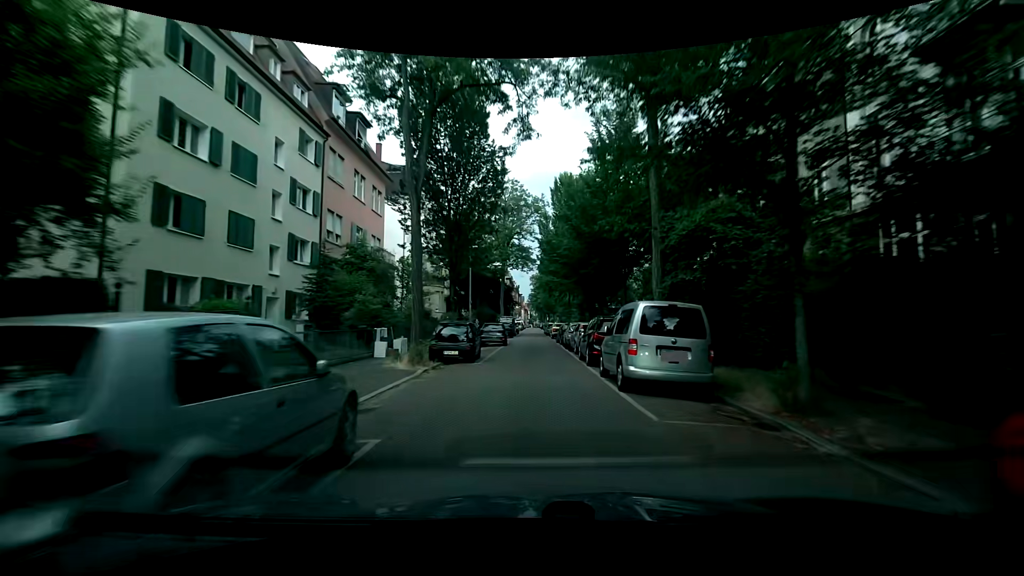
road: residential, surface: asphalt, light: Day
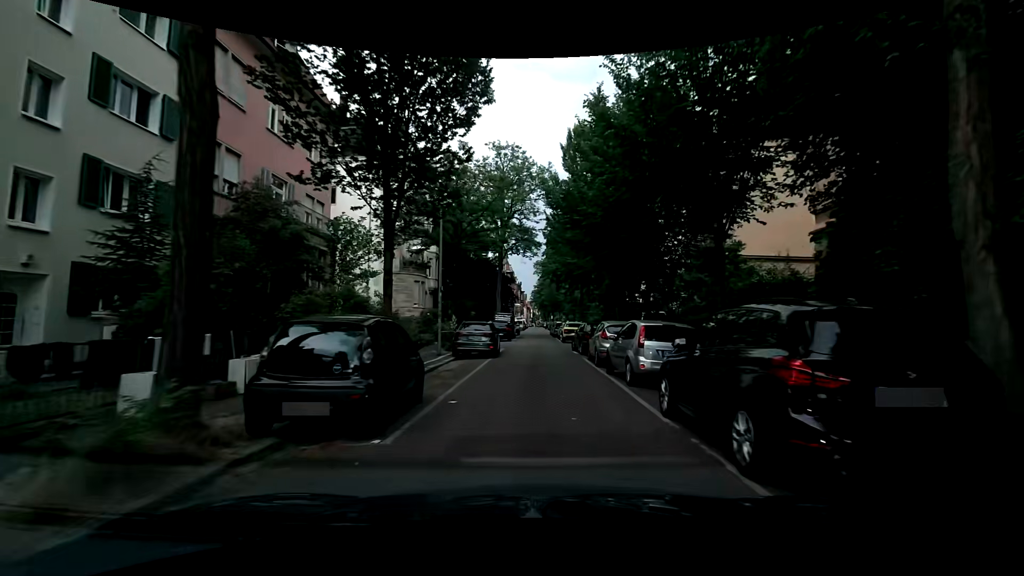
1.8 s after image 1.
(-0.1, +11.4) m; 0°
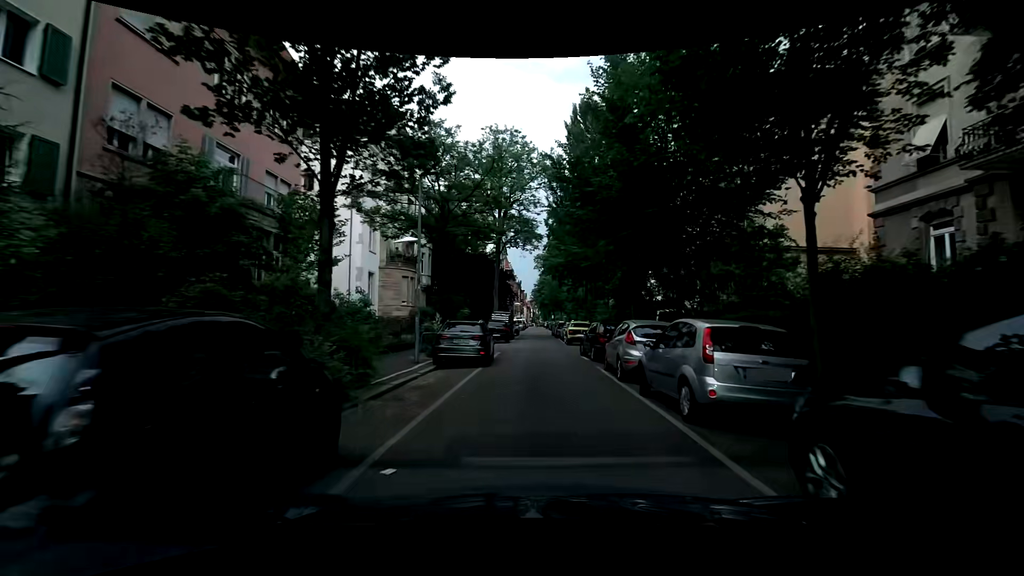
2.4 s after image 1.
(-0.1, +4.0) m; -2°
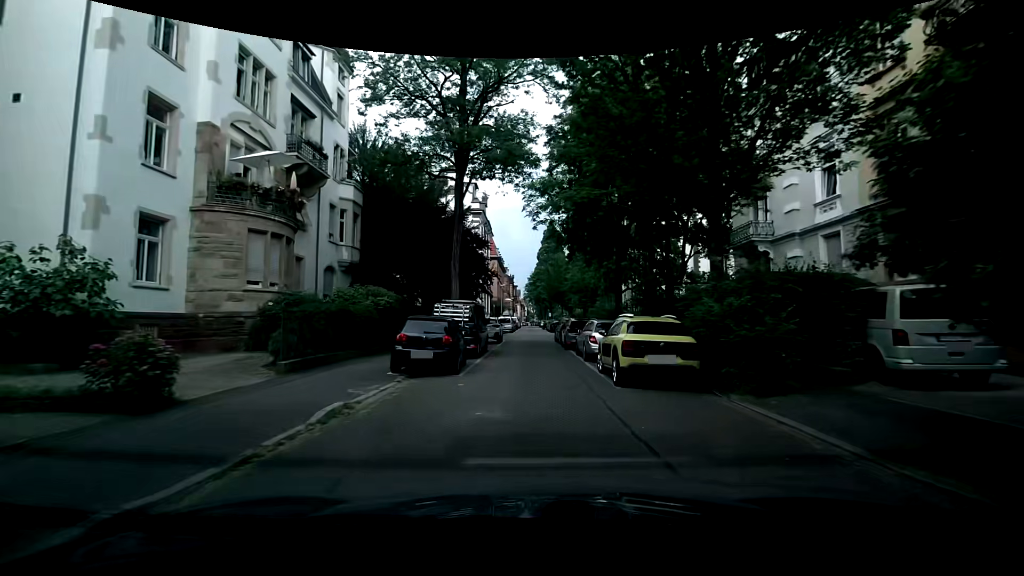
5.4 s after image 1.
(+0.5, +19.9) m; 0°
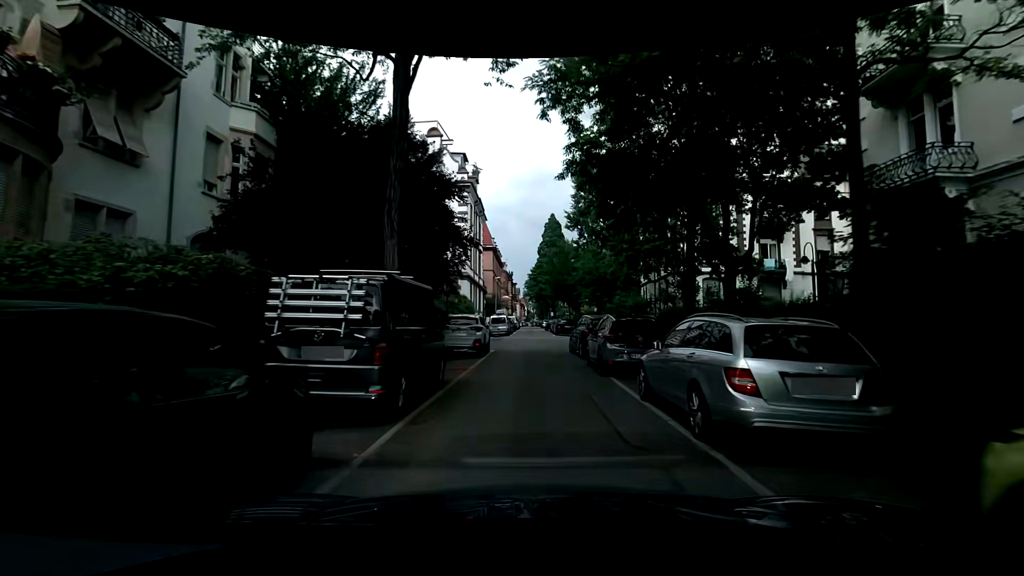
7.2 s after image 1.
(+0.3, +11.4) m; +3°
